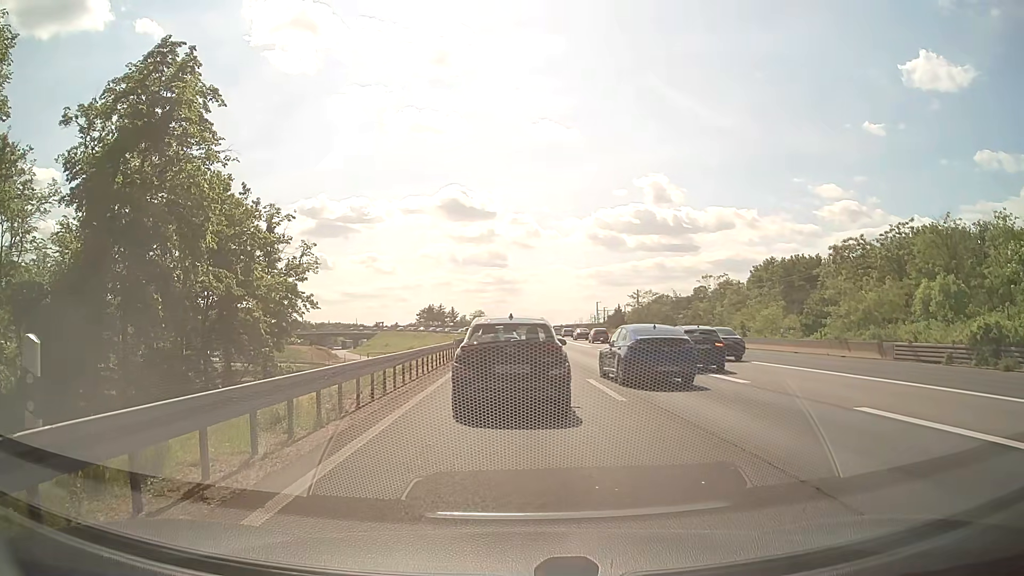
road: motorway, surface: asphalt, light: Day
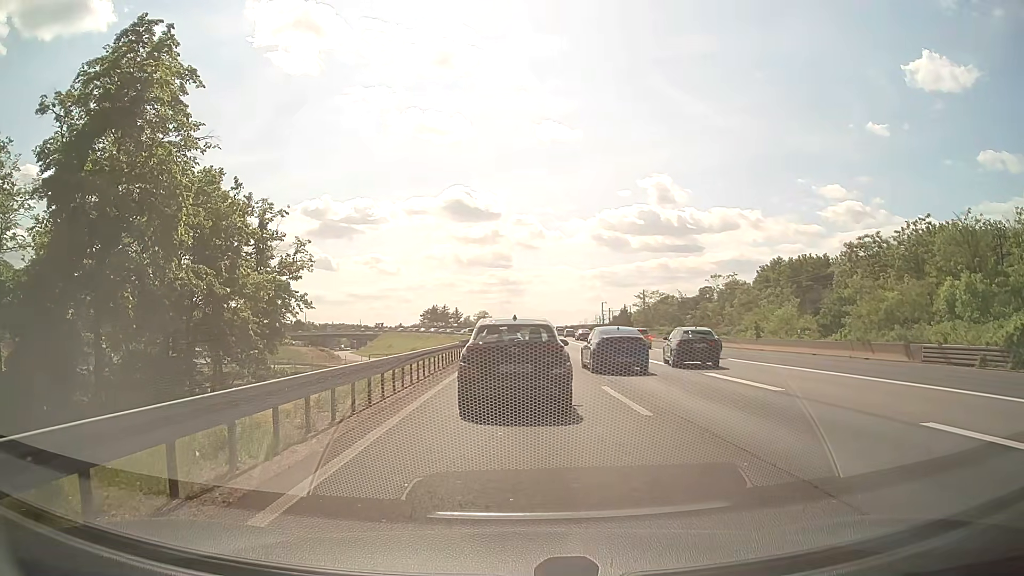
(-0.1, +2.2) m; -1°
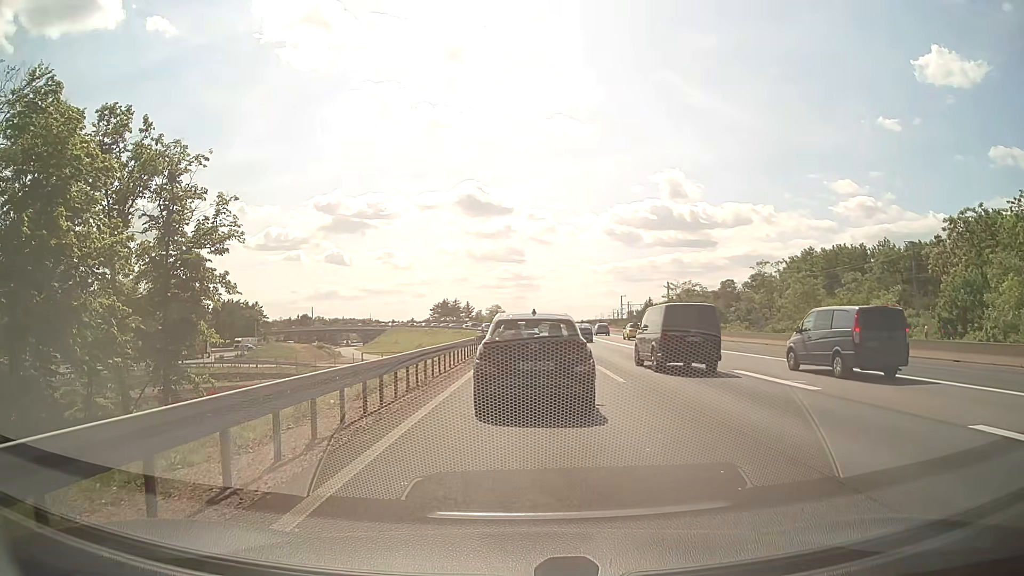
(-0.2, +12.9) m; -1°
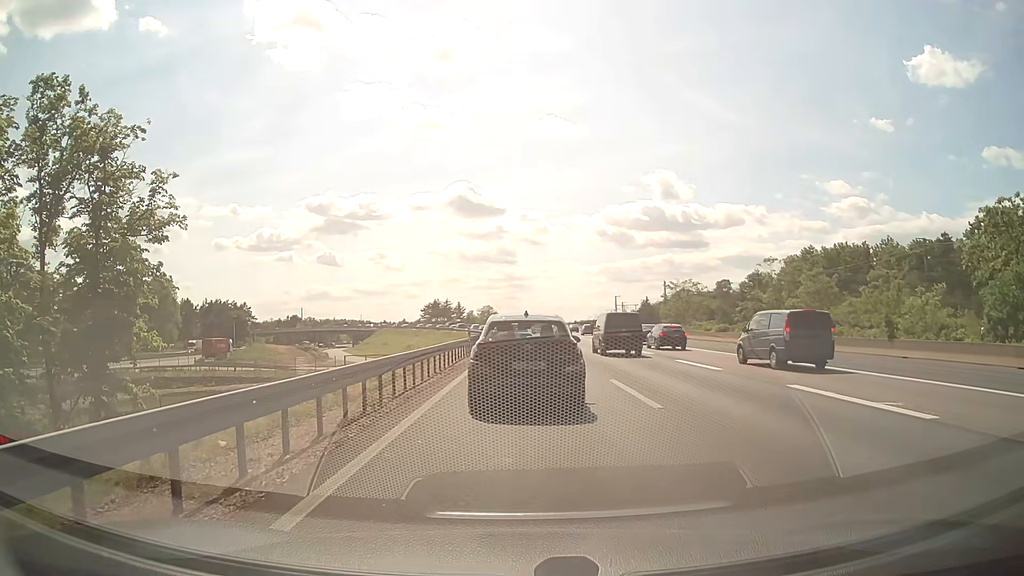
(0.0, +4.9) m; 0°
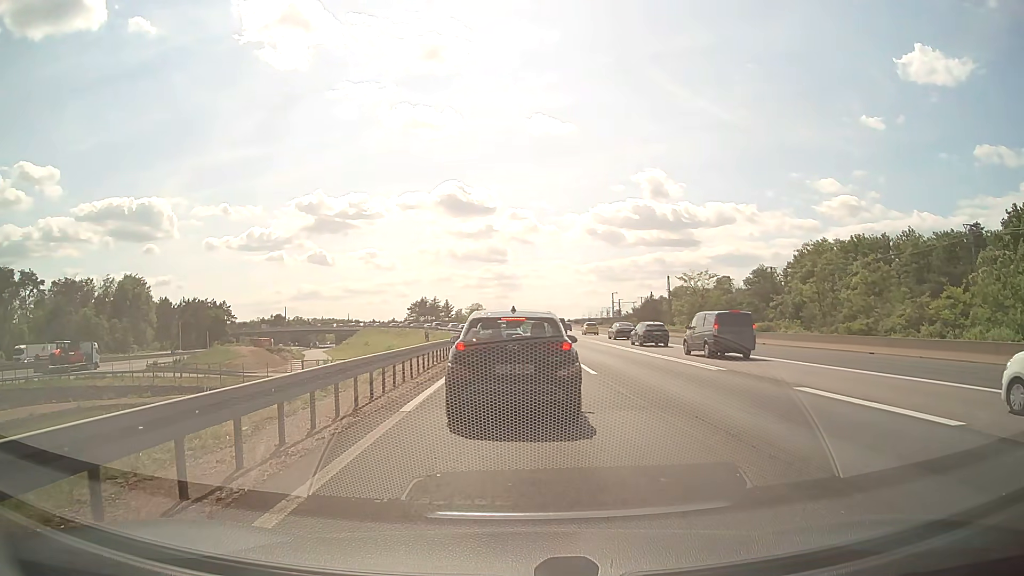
(+0.1, +13.0) m; 0°
(0, +10) (0, +20) (0, +30) (0, +40) (0, +50) (-1, +60) (-1, +70) (-2, +80) (-3, +90) (-4, +100) m
